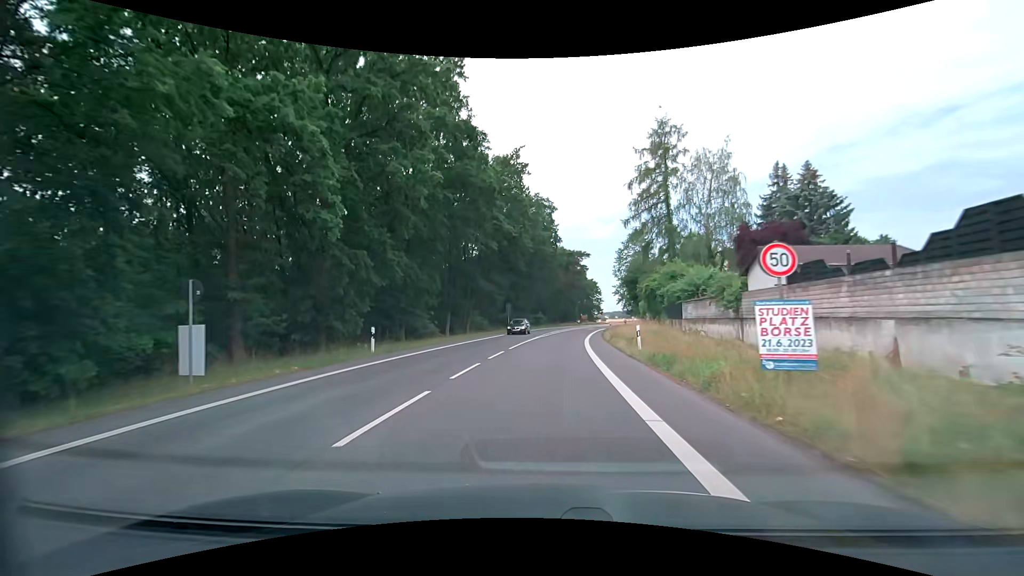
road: secondary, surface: asphalt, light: Day
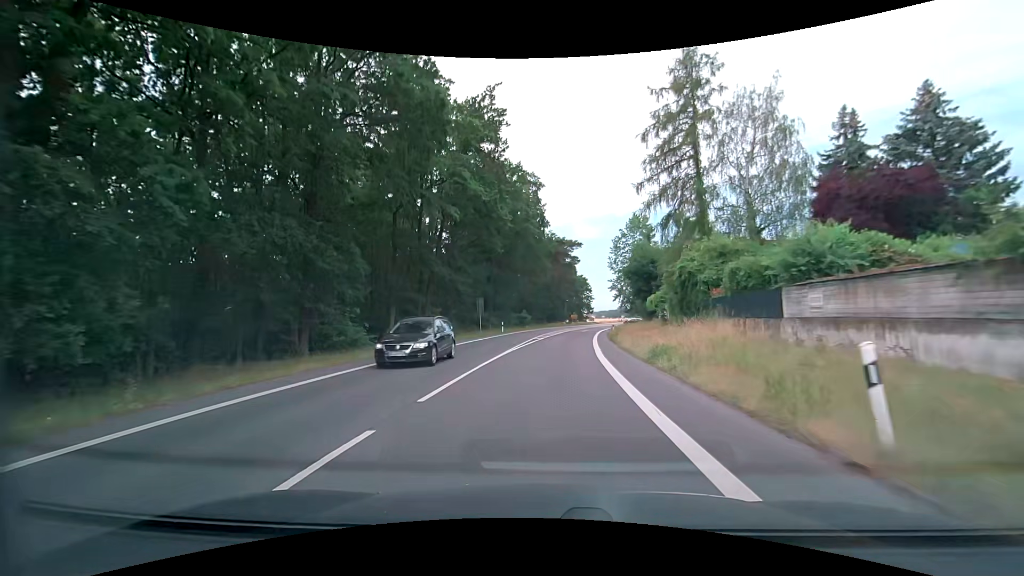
(+0.3, +15.2) m; +2°
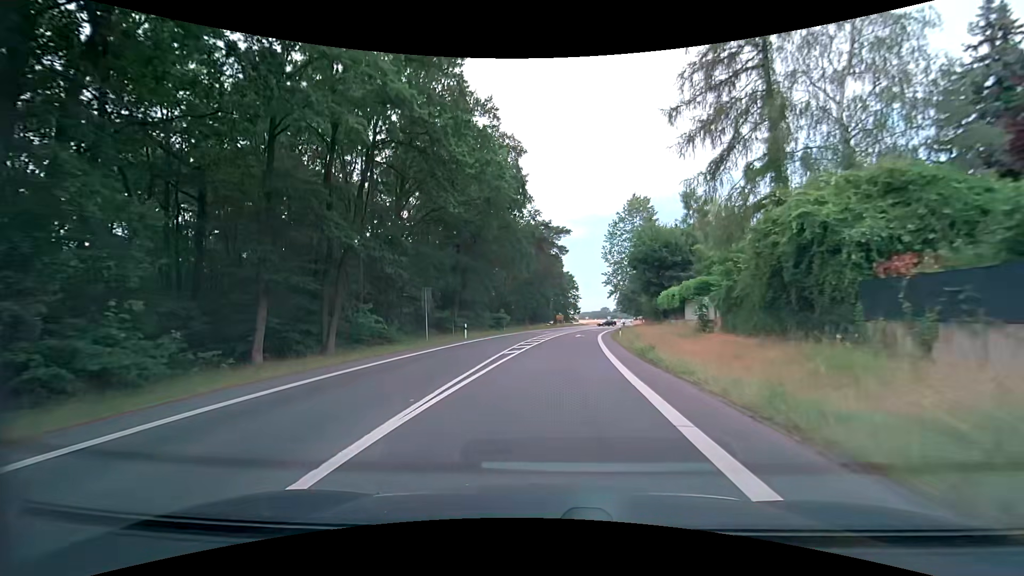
(+0.2, +15.2) m; +2°
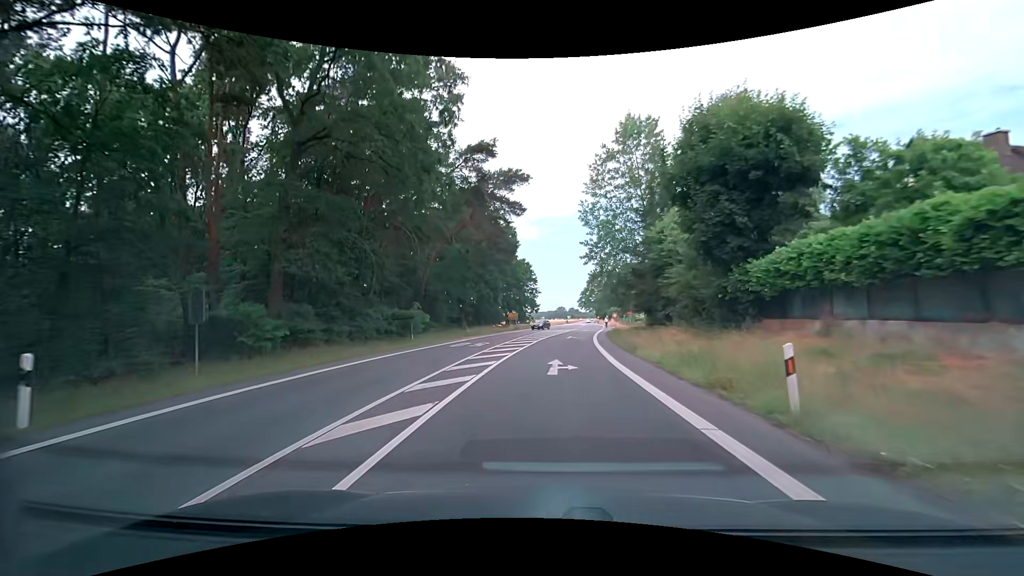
(+1.1, +30.5) m; +5°
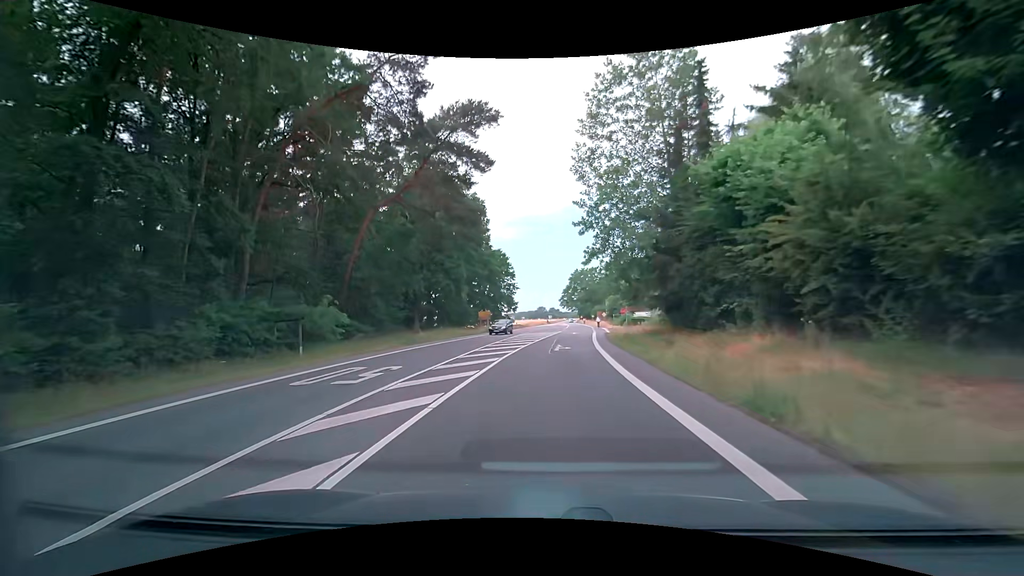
(+0.2, +15.3) m; +2°
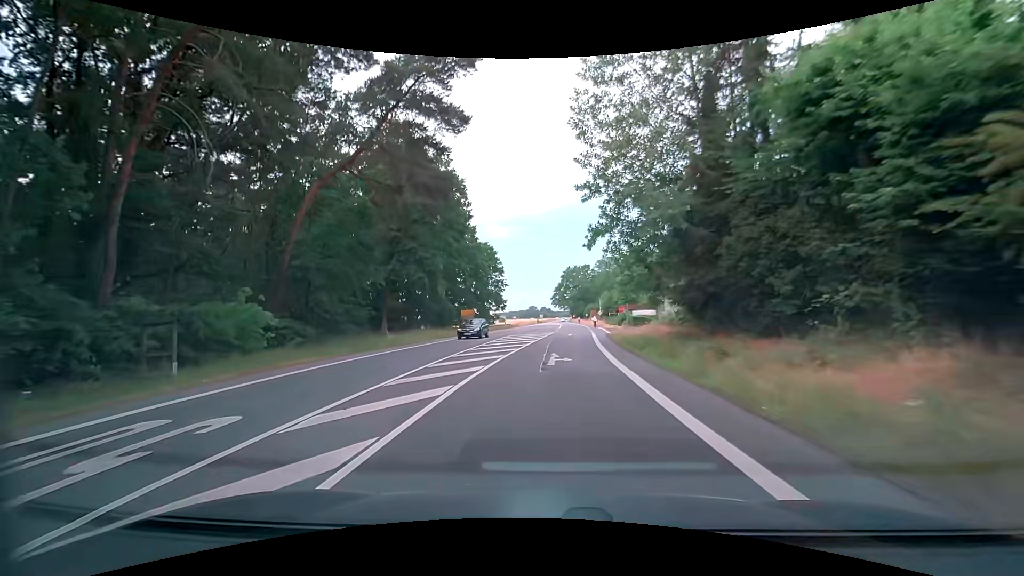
(0.0, +7.7) m; +1°
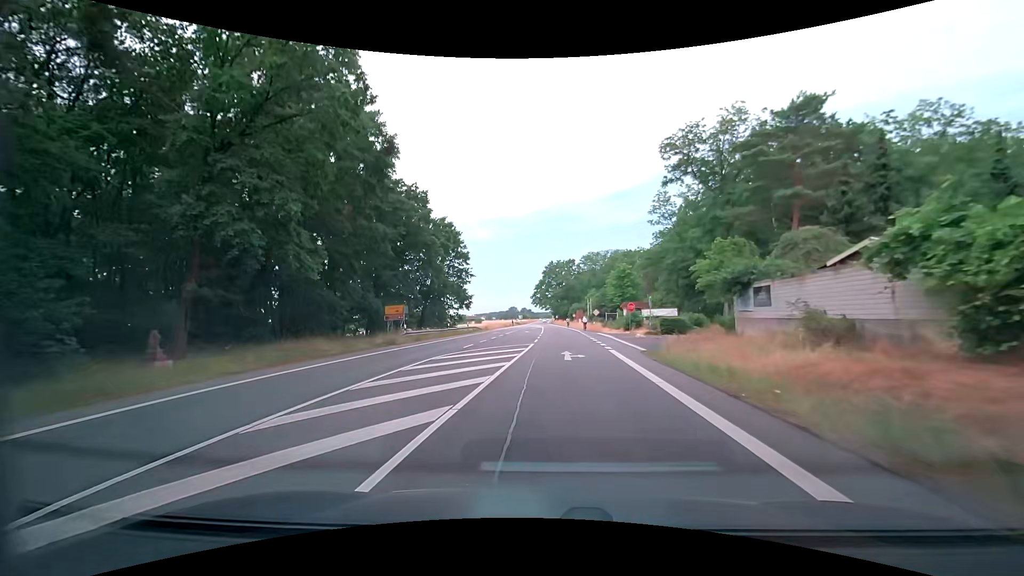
(+0.2, +23.0) m; +2°
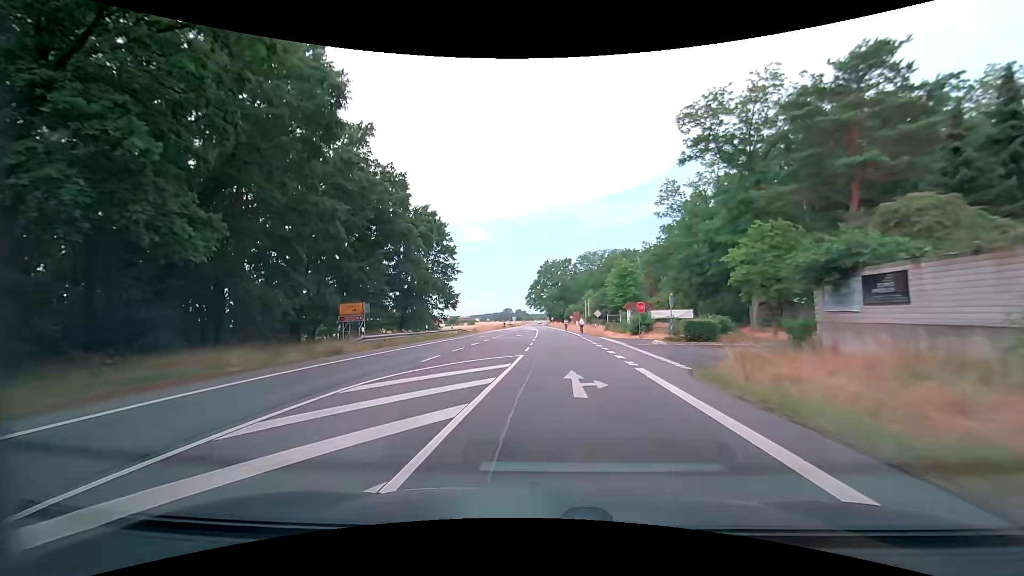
(0.0, +7.7) m; +1°
(0, +10) (0, +20) (0, +30) (0, +40) (0, +50) (0, +60) (0, +70) (0, +80) (0, +90) (-1, +100) m
